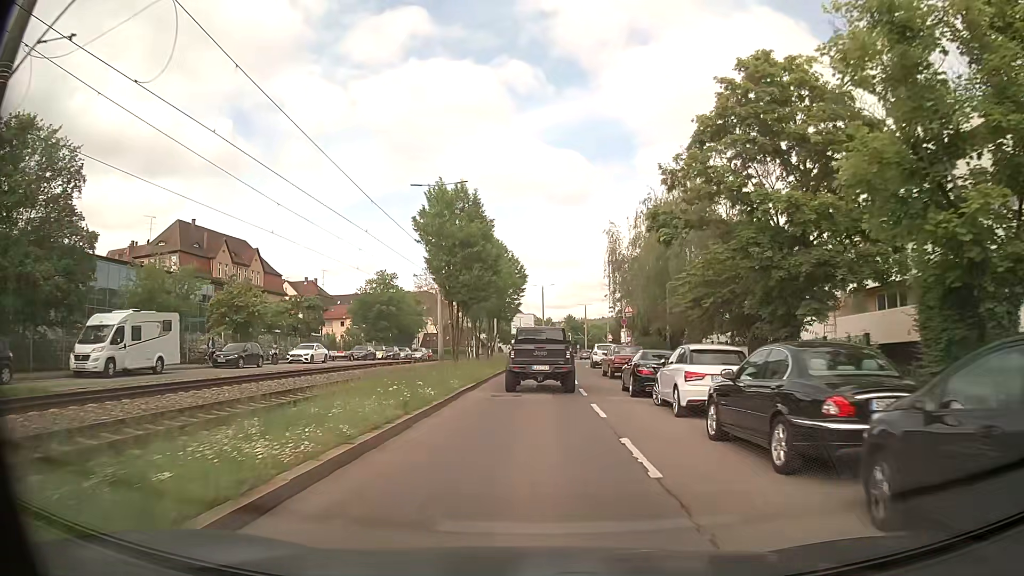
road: secondary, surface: asphalt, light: Day
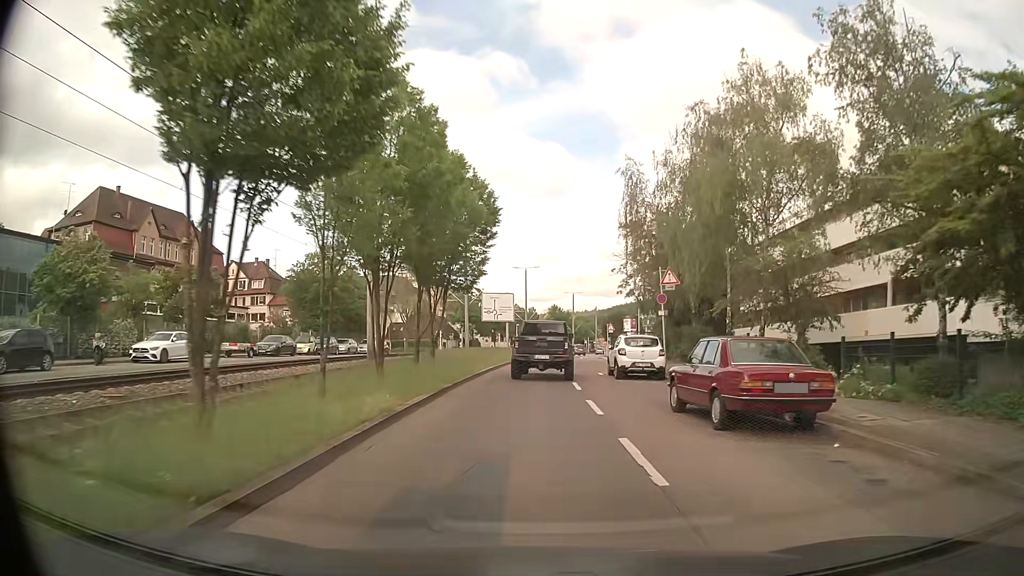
(+0.2, +18.7) m; +2°
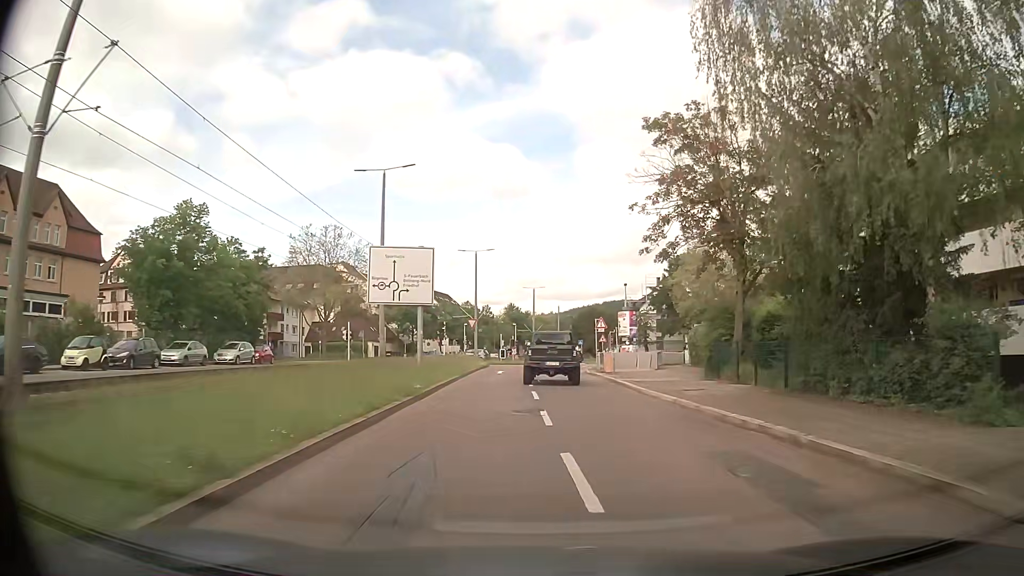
(+0.1, +24.8) m; +2°
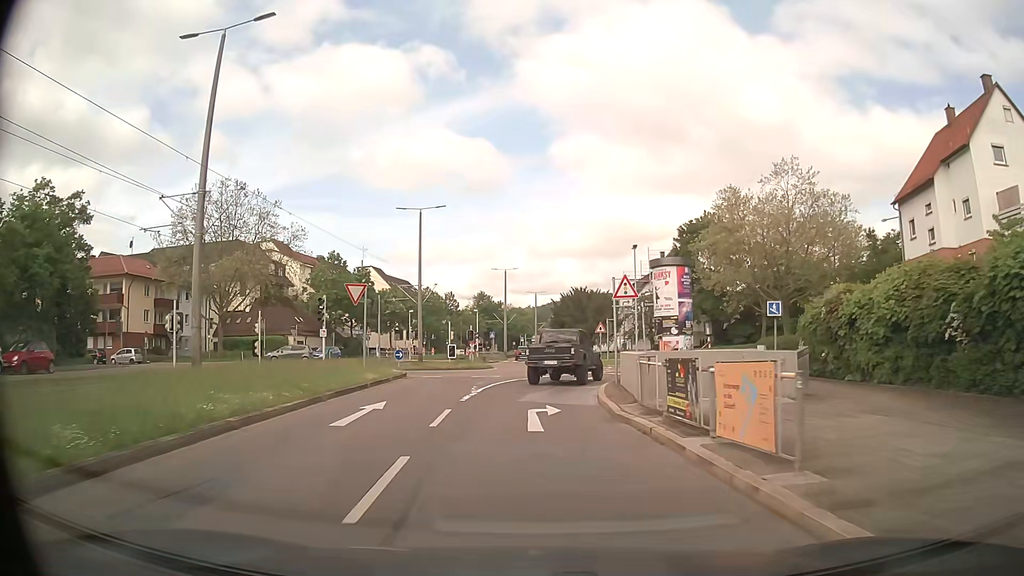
(+1.5, +24.5) m; +3°
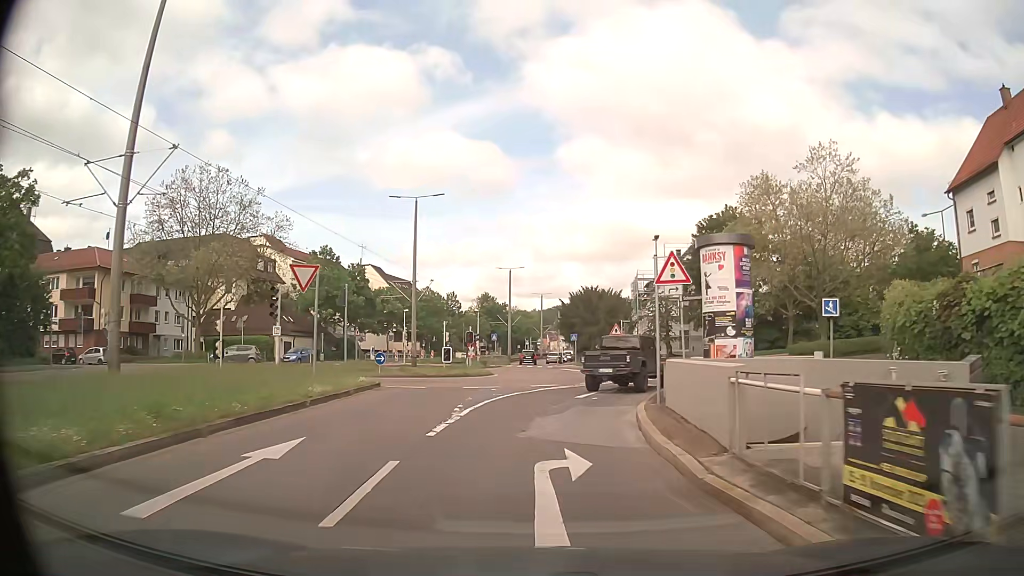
(-0.1, +6.1) m; 0°
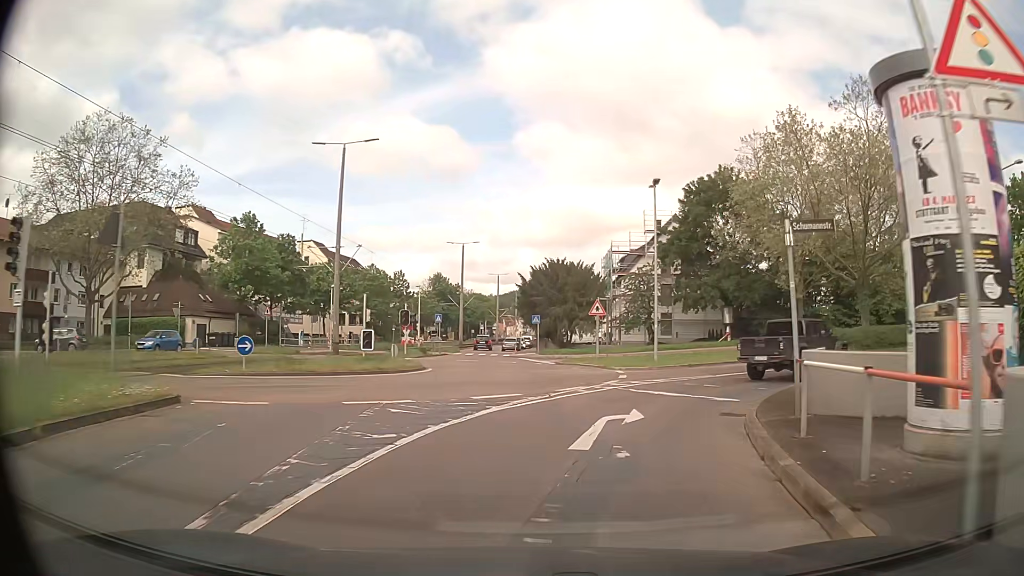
(+0.1, +11.6) m; +3°
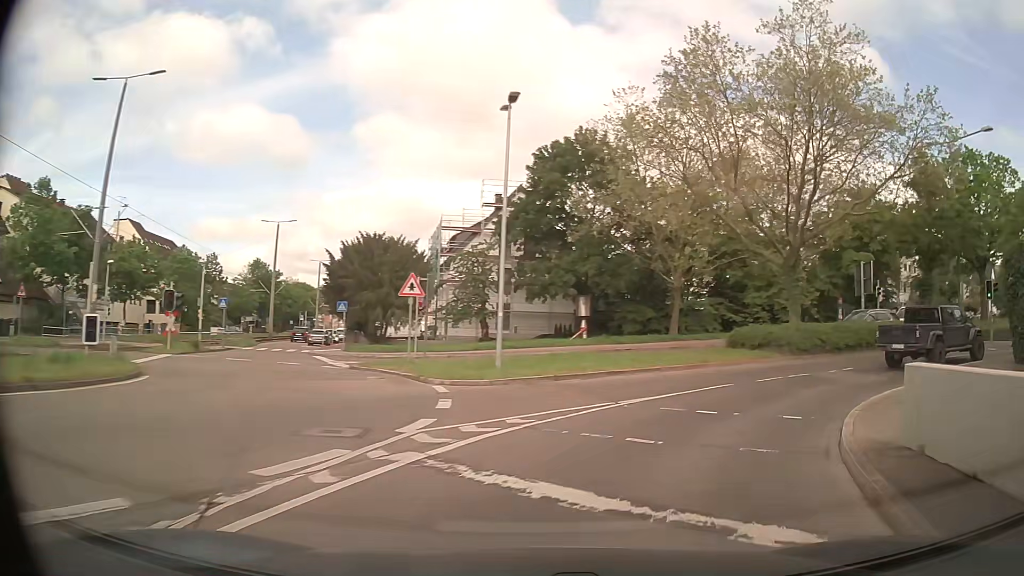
(+1.1, +10.8) m; +14°
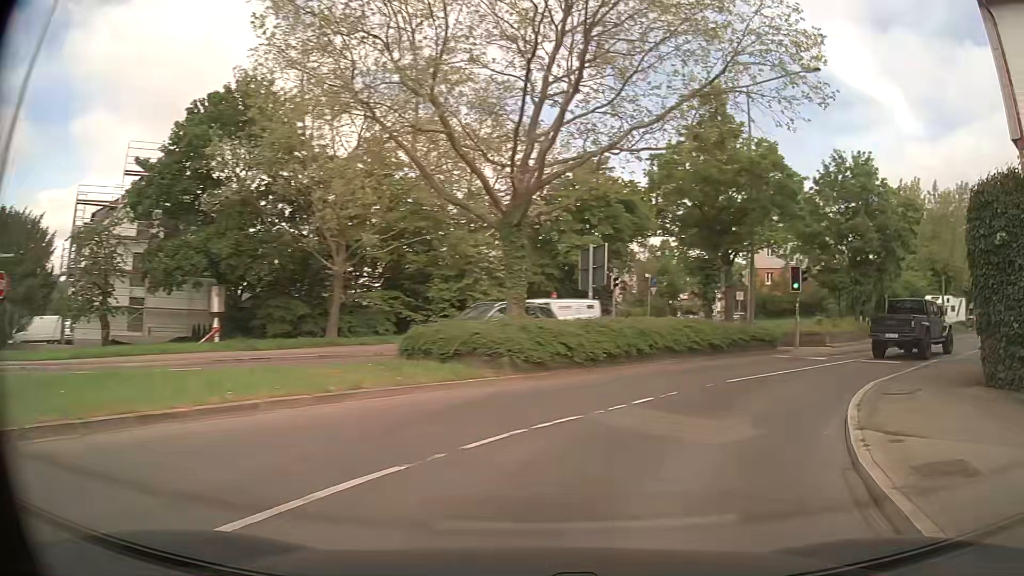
(+2.5, +10.4) m; +28°
(+2, +10) (+9, +17) (+16, +24) (+24, +30) (+32, +36) (+40, +43) (+47, +49) (+55, +55) (+63, +61) (+71, +67) m
